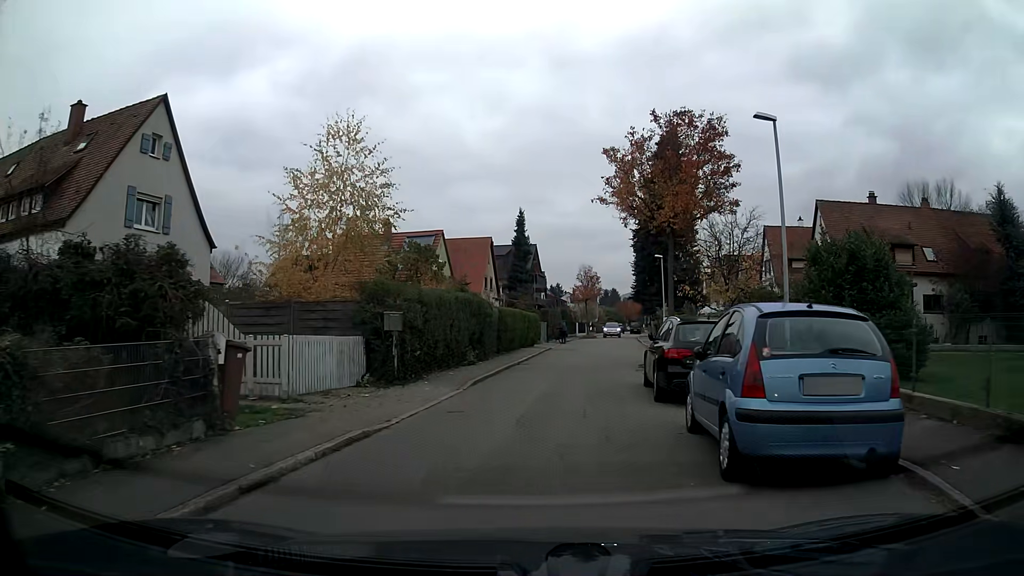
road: residential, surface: asphalt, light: Day
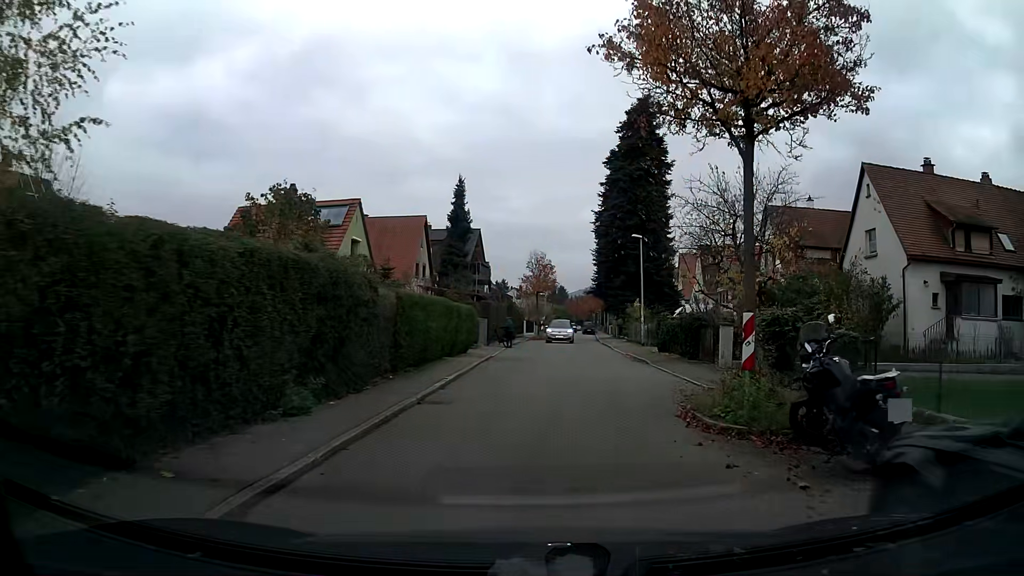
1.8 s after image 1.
(+0.4, +11.6) m; +6°
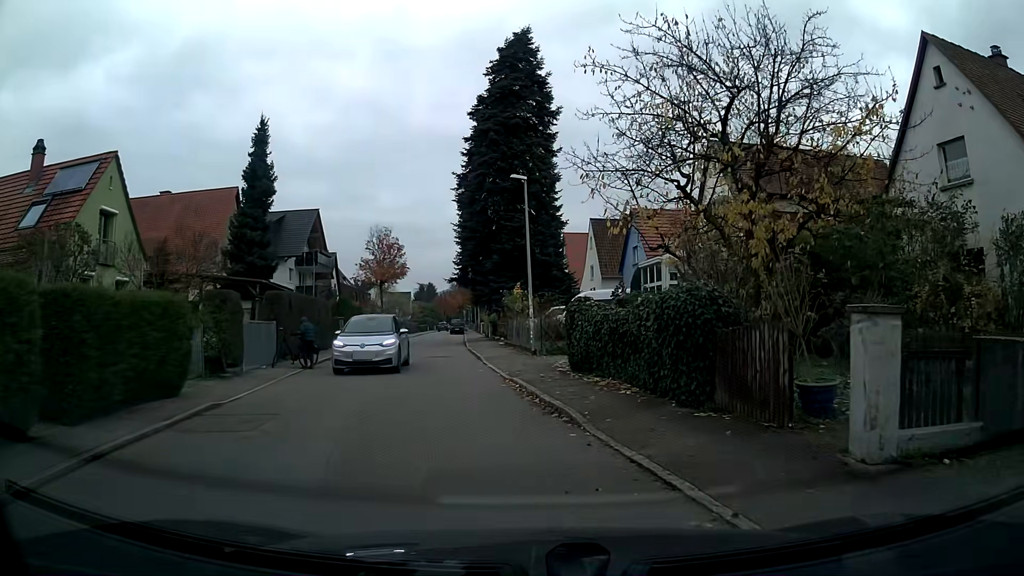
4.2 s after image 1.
(+1.4, +14.4) m; +8°
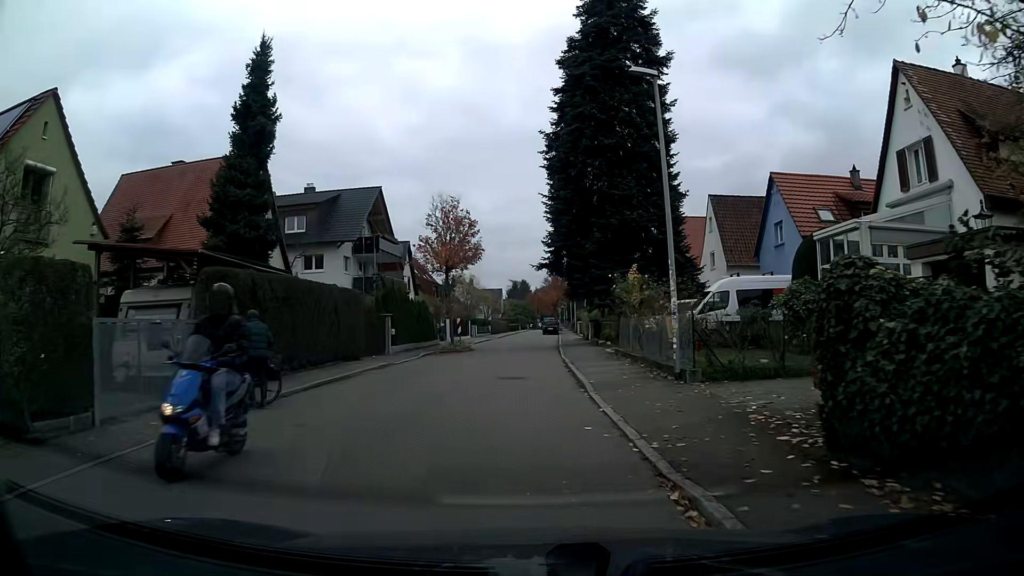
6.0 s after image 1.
(-0.7, +10.0) m; -7°
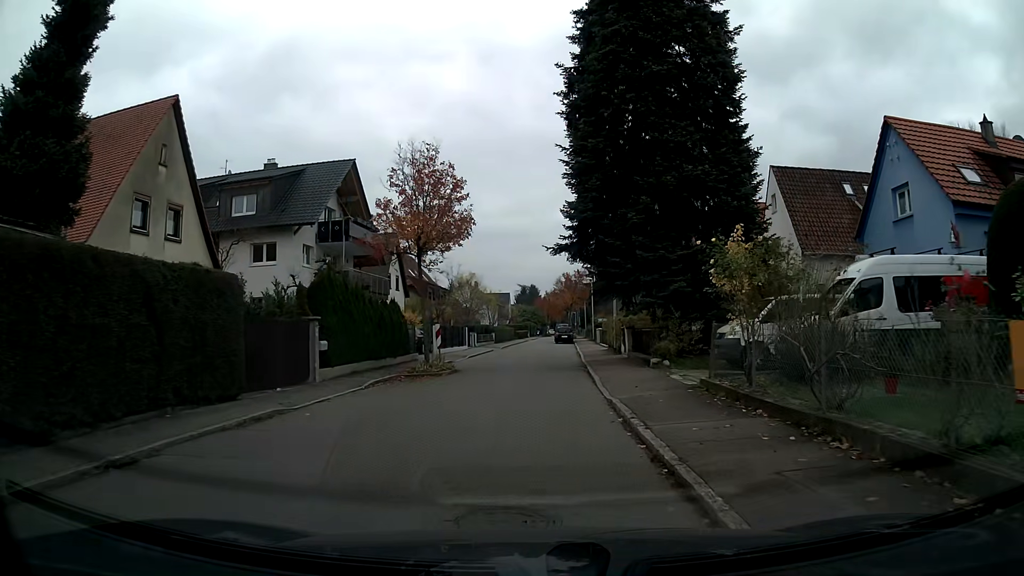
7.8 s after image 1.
(-0.1, +10.7) m; 0°
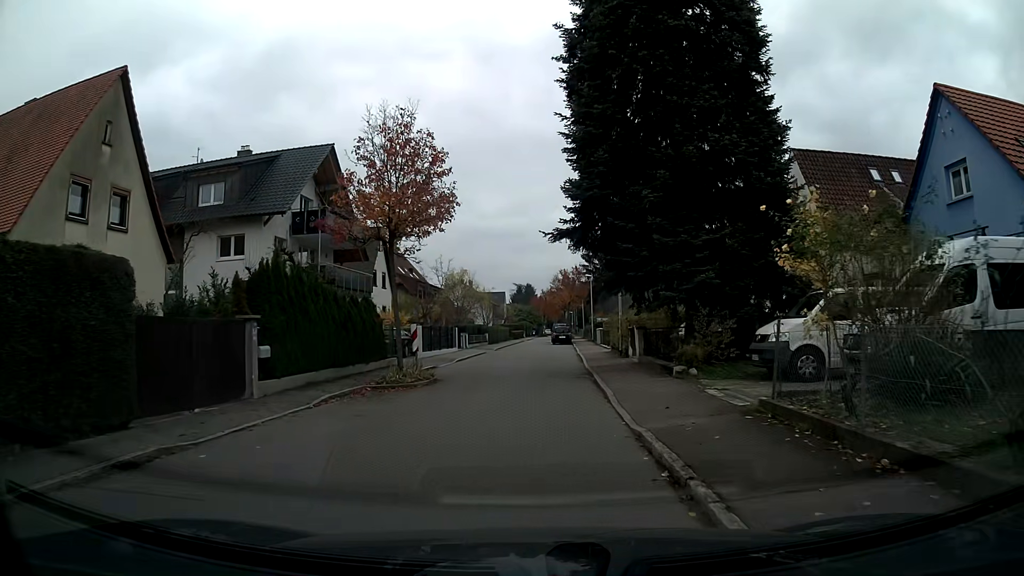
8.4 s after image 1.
(0.0, +3.7) m; 0°
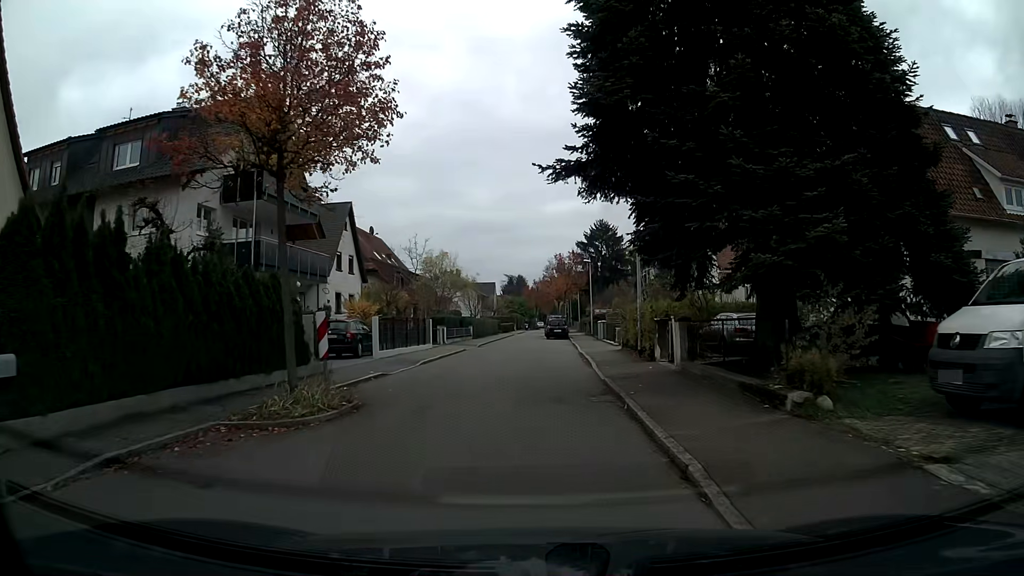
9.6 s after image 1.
(0.0, +7.6) m; +1°
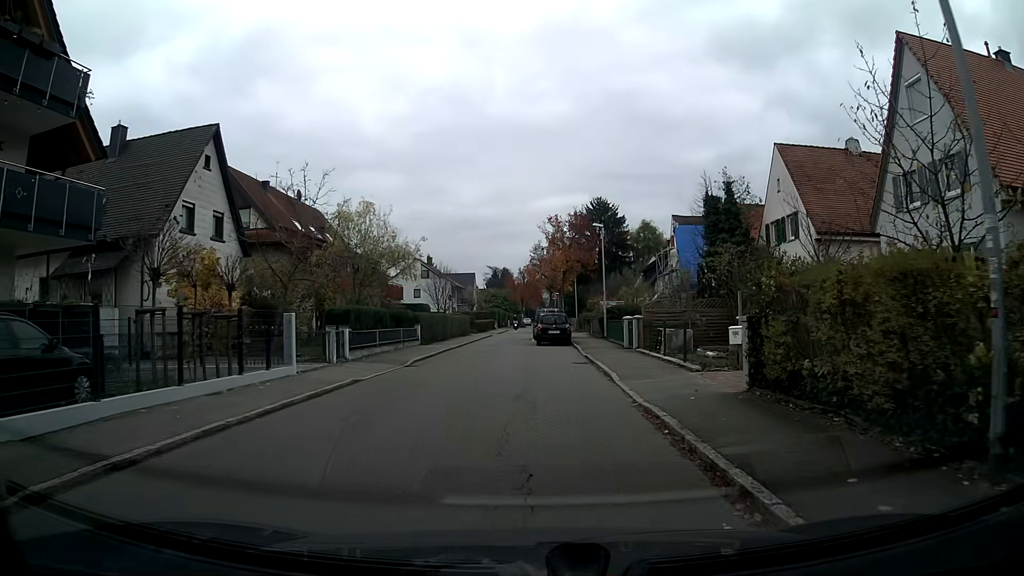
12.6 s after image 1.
(+0.3, +18.7) m; +1°
(0, +10) (0, +20) (-1, +30) (-2, +40) (-2, +50) (-2, +60) (-1, +70) (-1, +80) (+1, +90) (+1, +100) m
